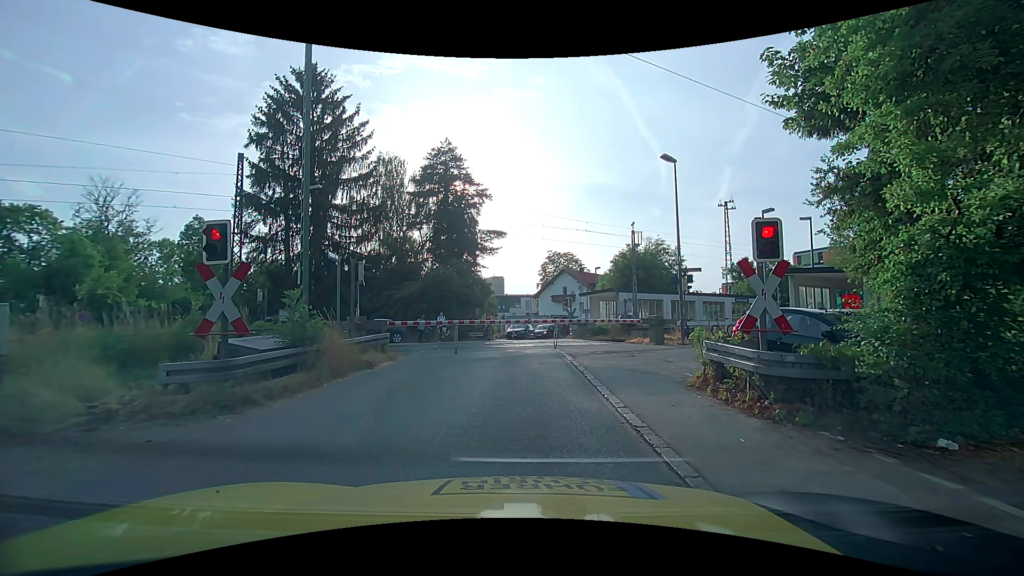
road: unclassified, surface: asphalt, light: Day
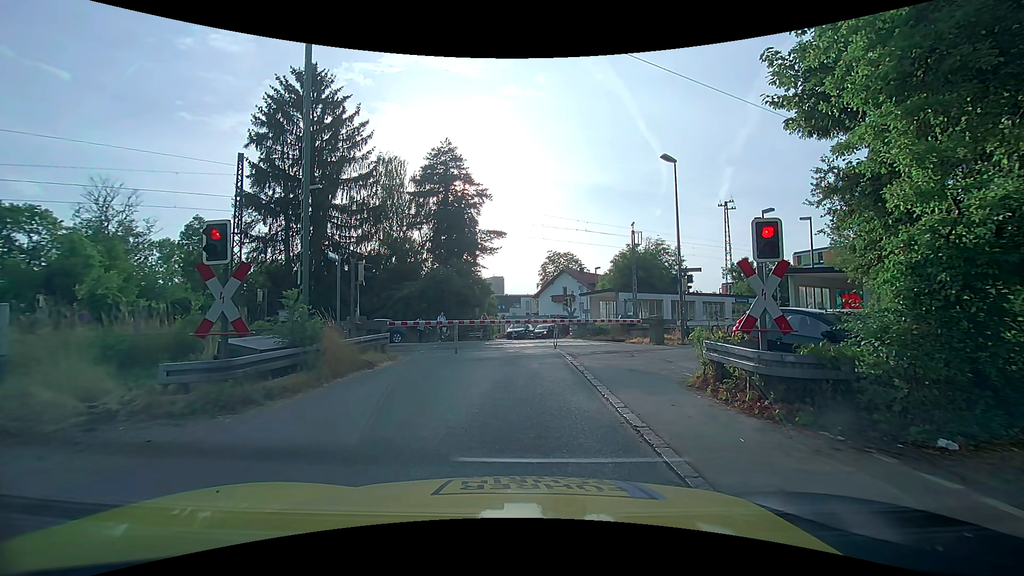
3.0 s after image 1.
(0.0, 0.0) m; 0°
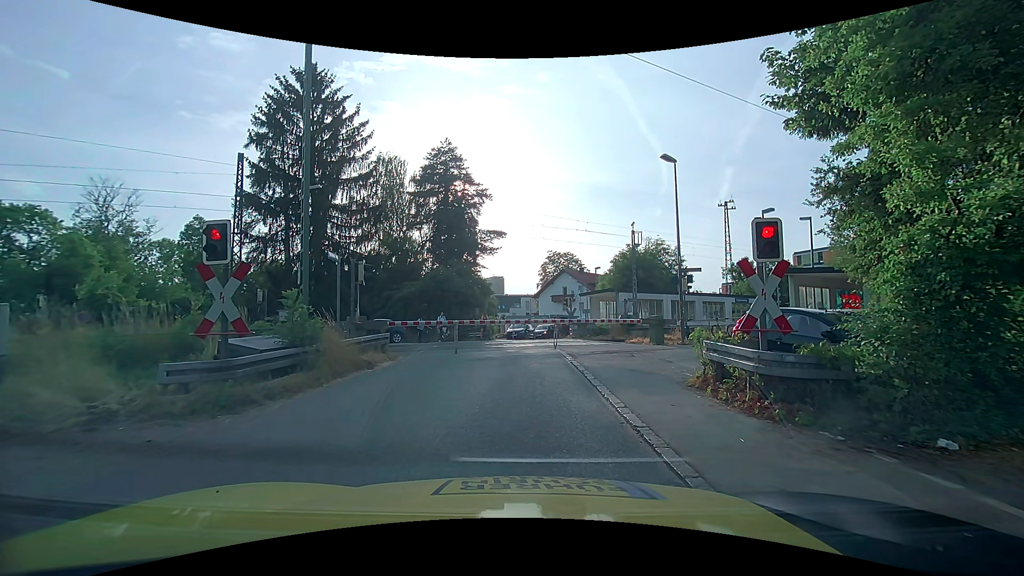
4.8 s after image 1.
(0.0, 0.0) m; 0°
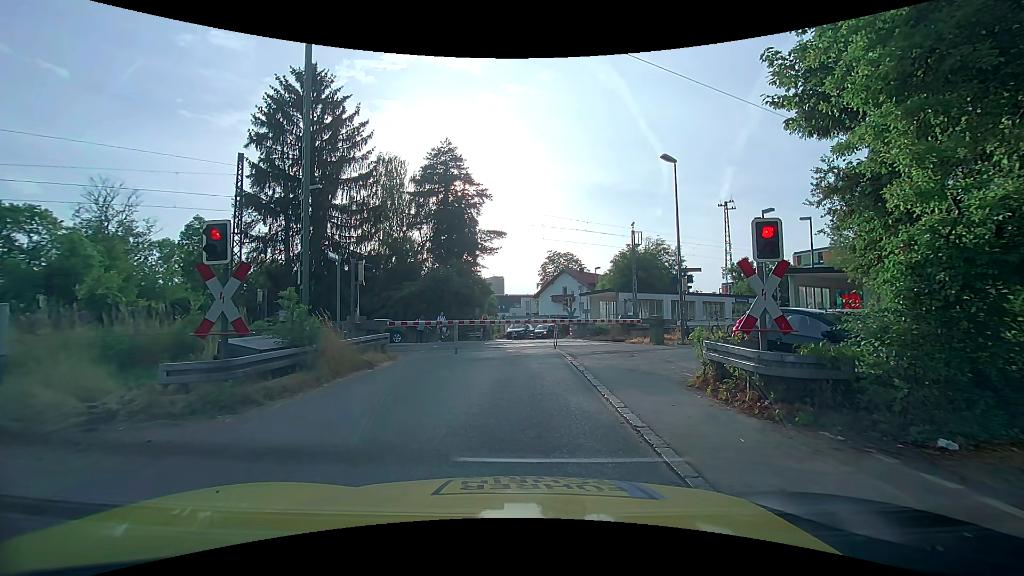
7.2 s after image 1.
(0.0, 0.0) m; 0°
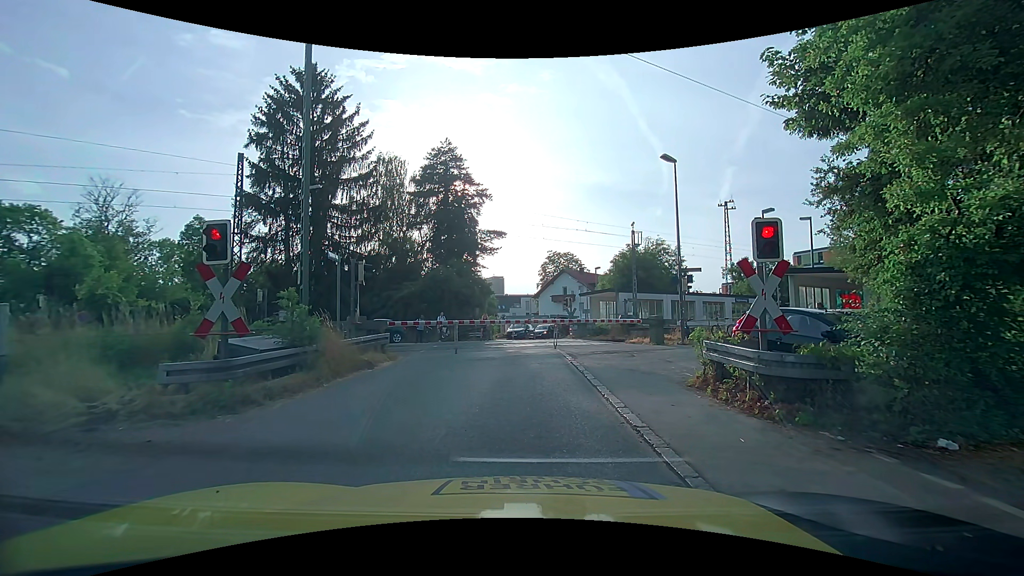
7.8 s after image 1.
(0.0, 0.0) m; 0°
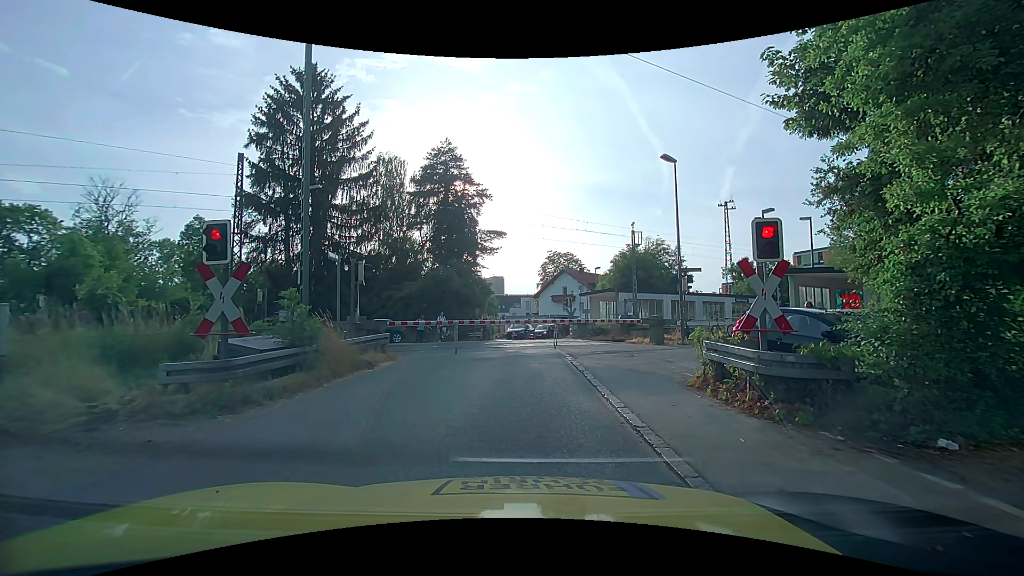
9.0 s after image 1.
(0.0, 0.0) m; 0°
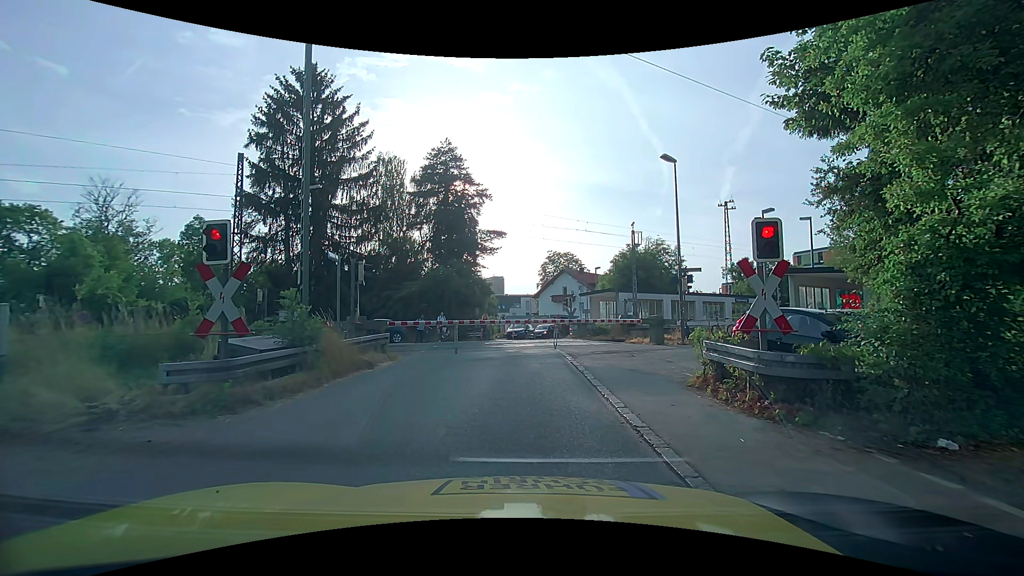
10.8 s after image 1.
(0.0, 0.0) m; 0°
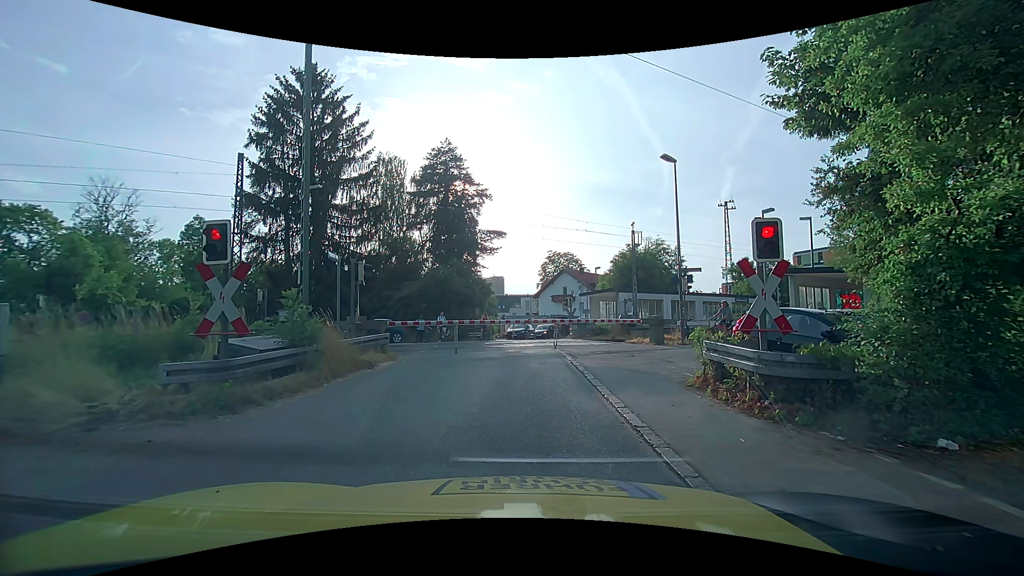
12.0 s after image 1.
(0.0, 0.0) m; 0°
